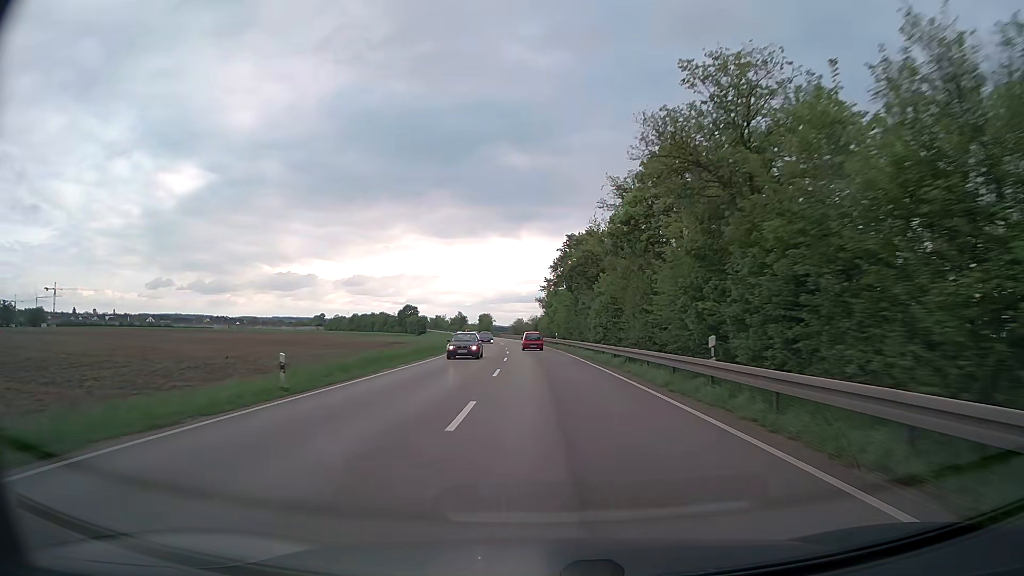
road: trunk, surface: asphalt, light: Day
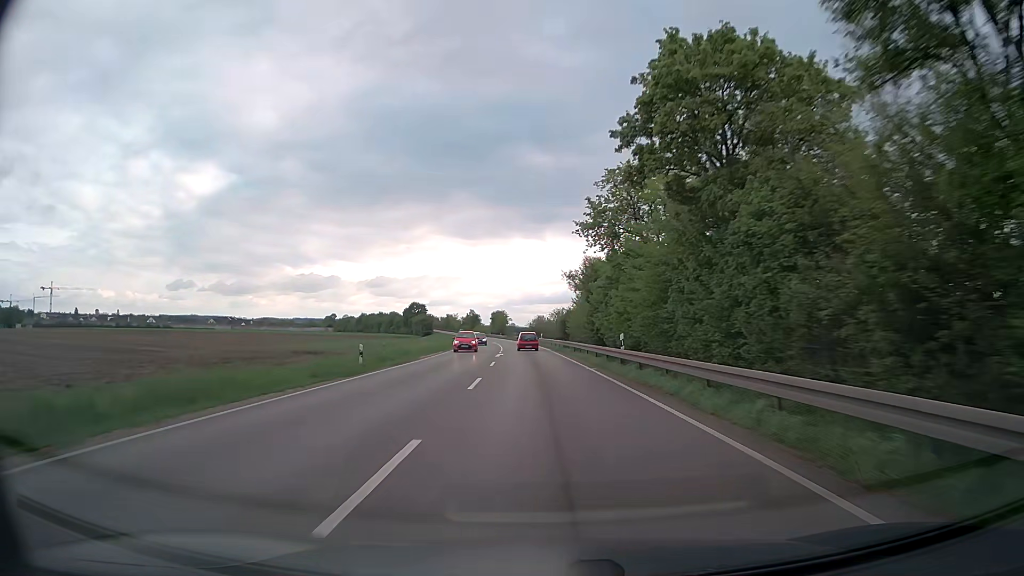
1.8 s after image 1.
(-0.5, +40.7) m; -2°
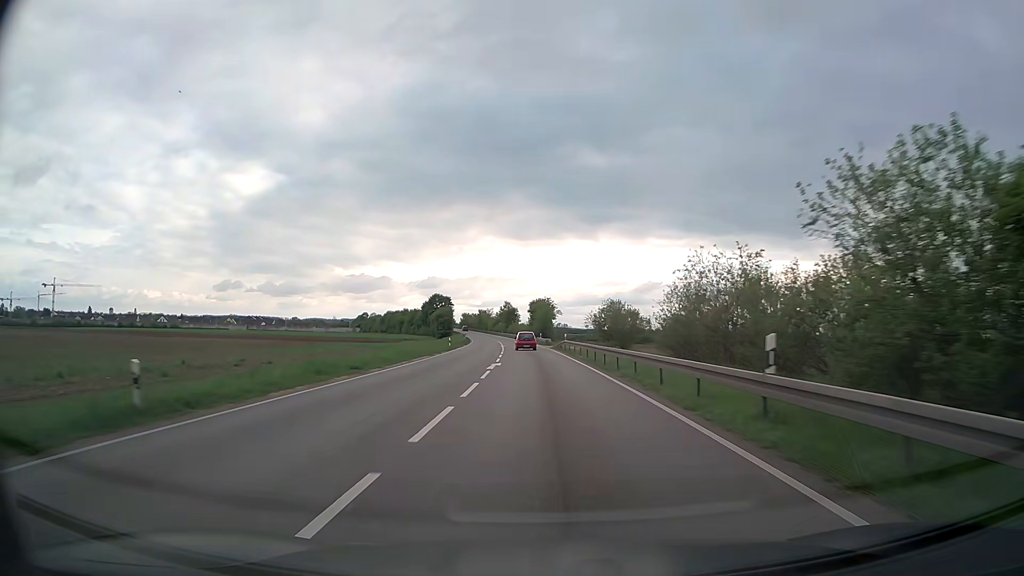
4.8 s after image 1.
(-2.2, +67.9) m; -4°
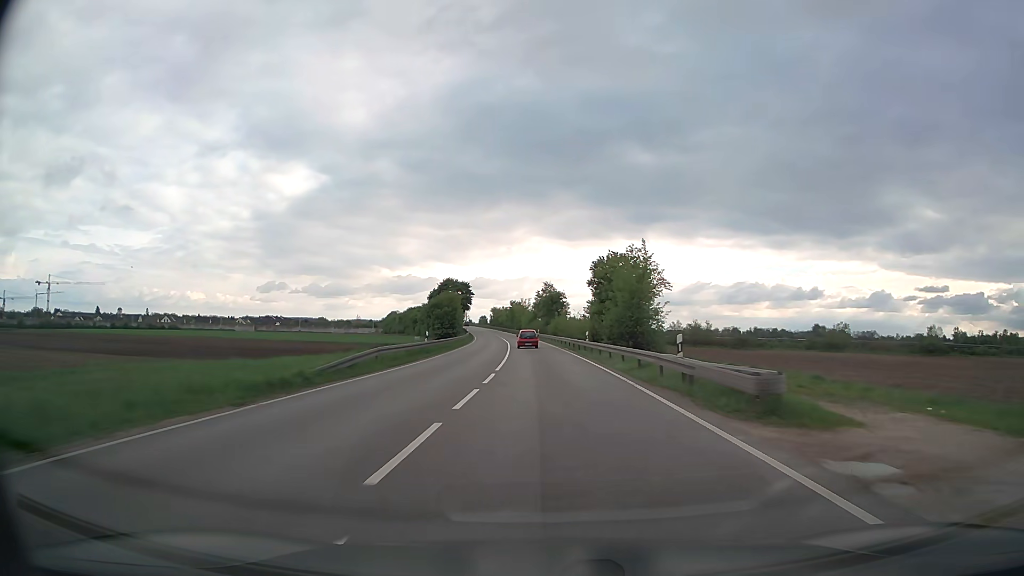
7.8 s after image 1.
(-2.4, +68.2) m; -4°
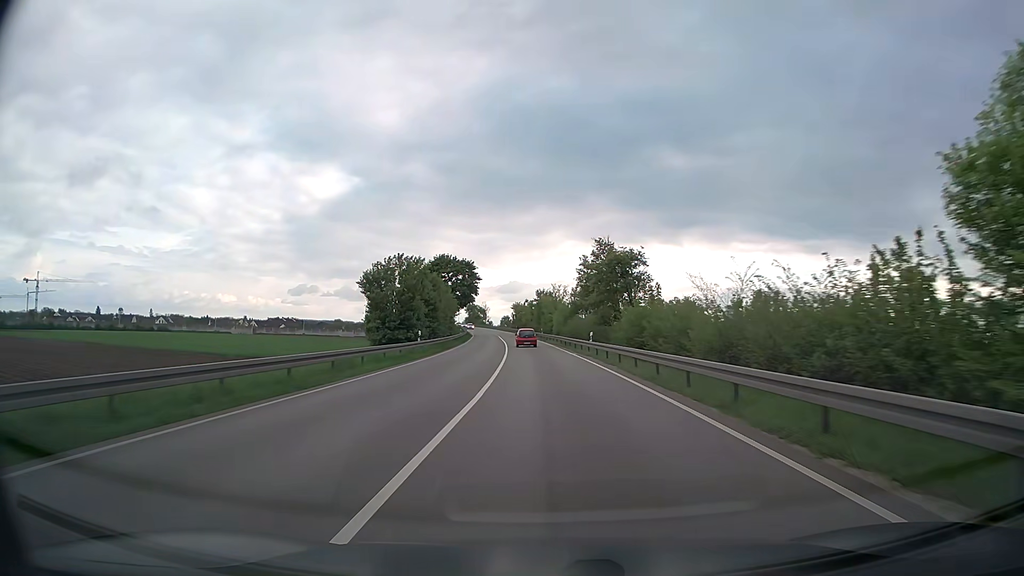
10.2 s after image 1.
(-1.4, +54.9) m; -3°
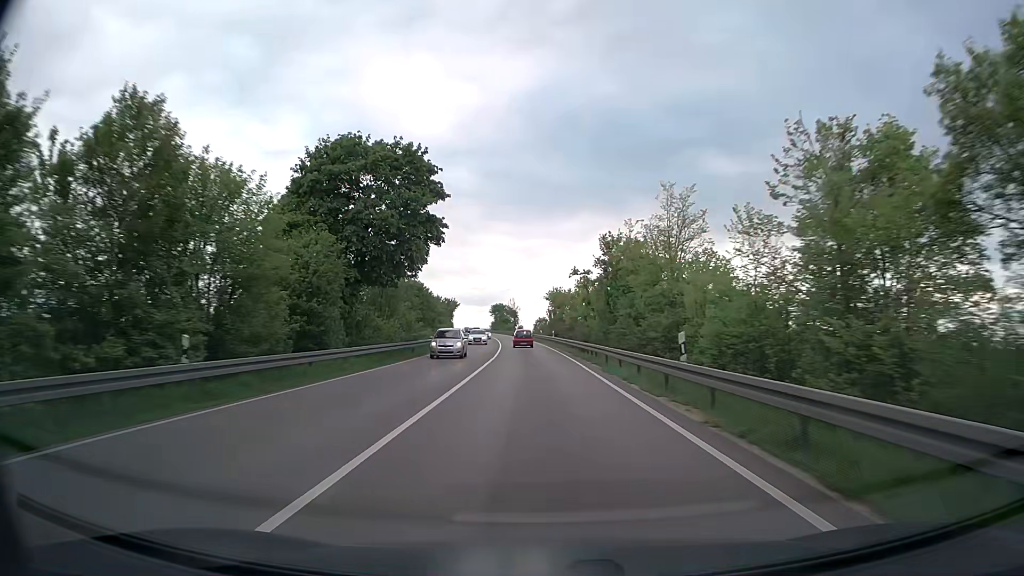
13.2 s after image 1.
(-1.9, +68.8) m; -4°
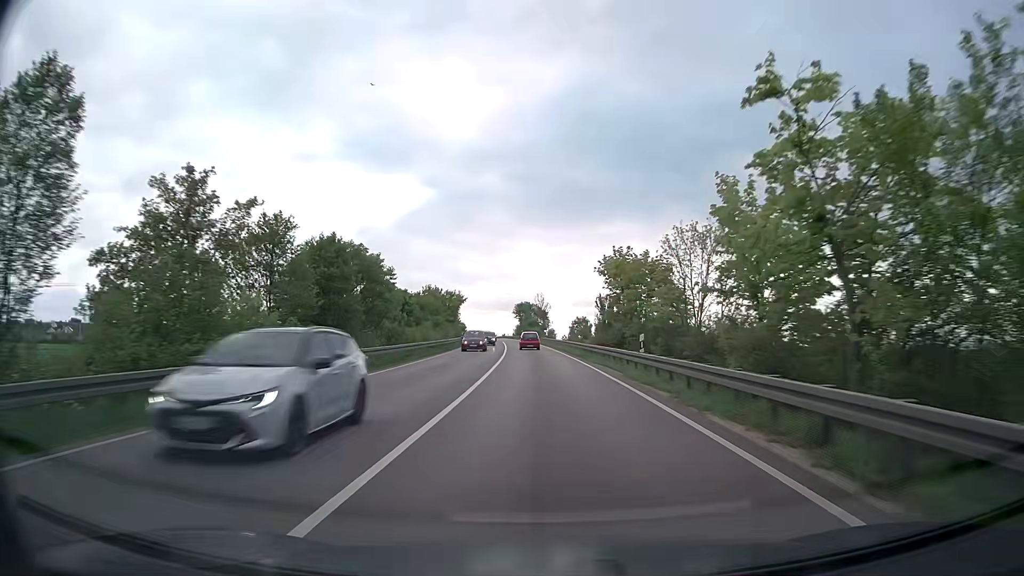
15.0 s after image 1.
(-1.1, +41.4) m; -2°
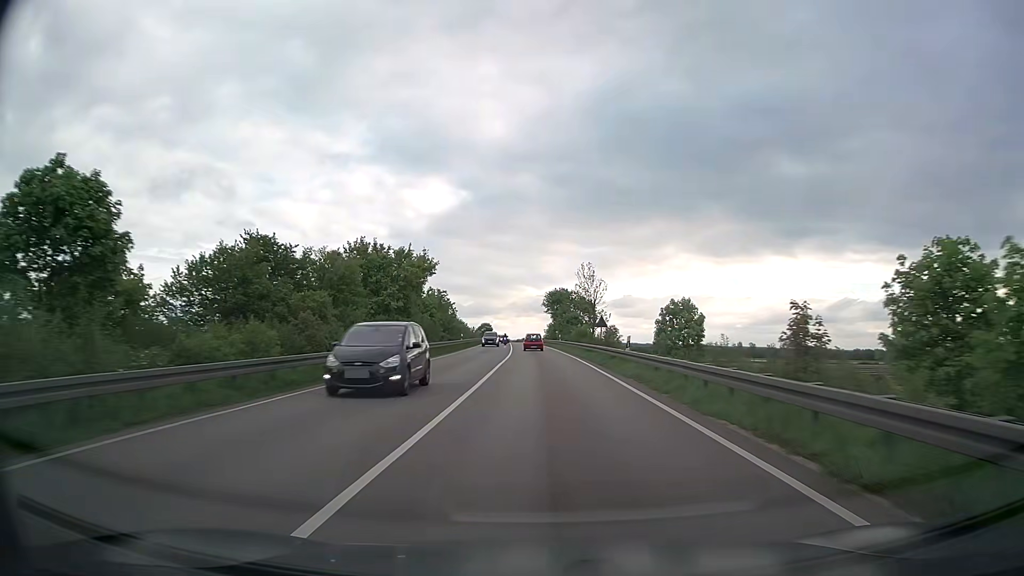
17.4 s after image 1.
(-1.7, +55.6) m; -3°
(0, +10) (0, +20) (0, +30) (-1, +40) (-1, +50) (-1, +60) (-2, +70) (-2, +80) (-3, +90) (-3, +100) m
